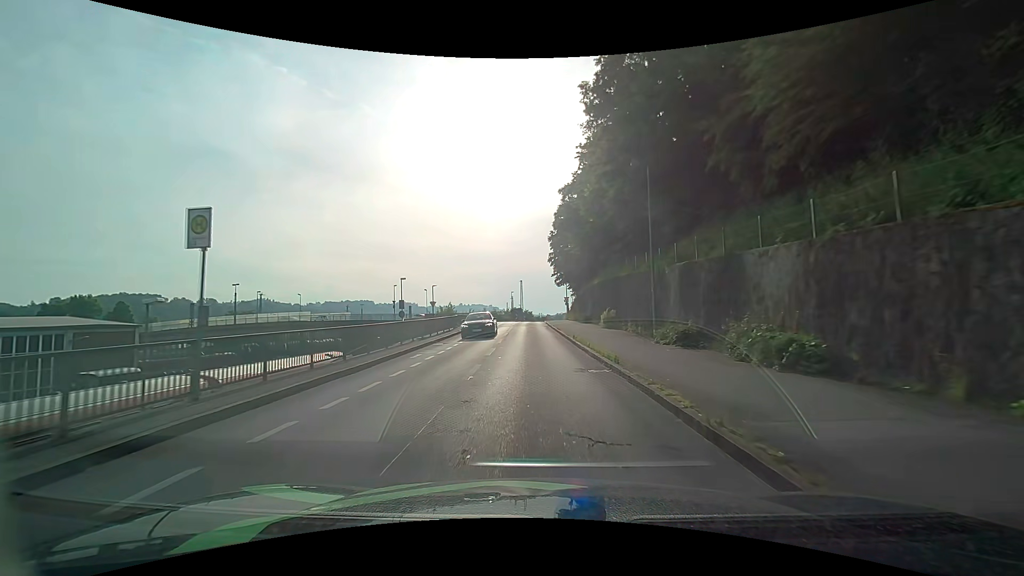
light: Day
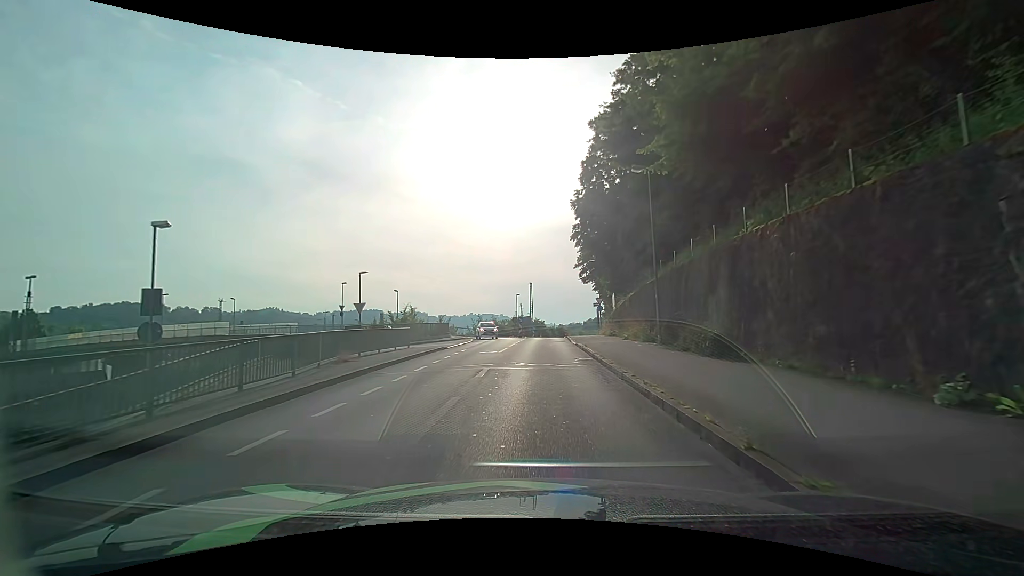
(-0.5, +28.7) m; -1°
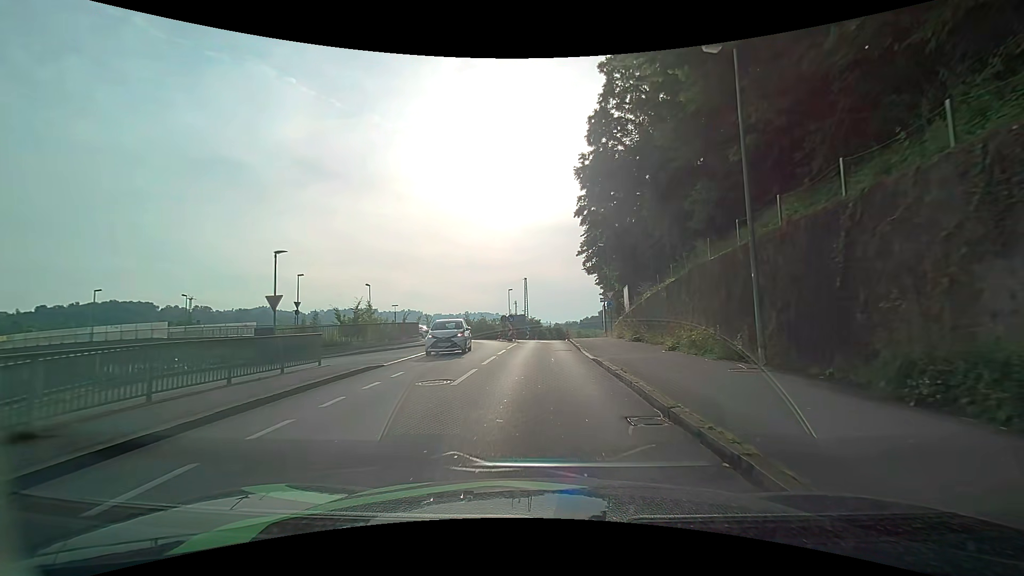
(0.0, +10.0) m; 0°
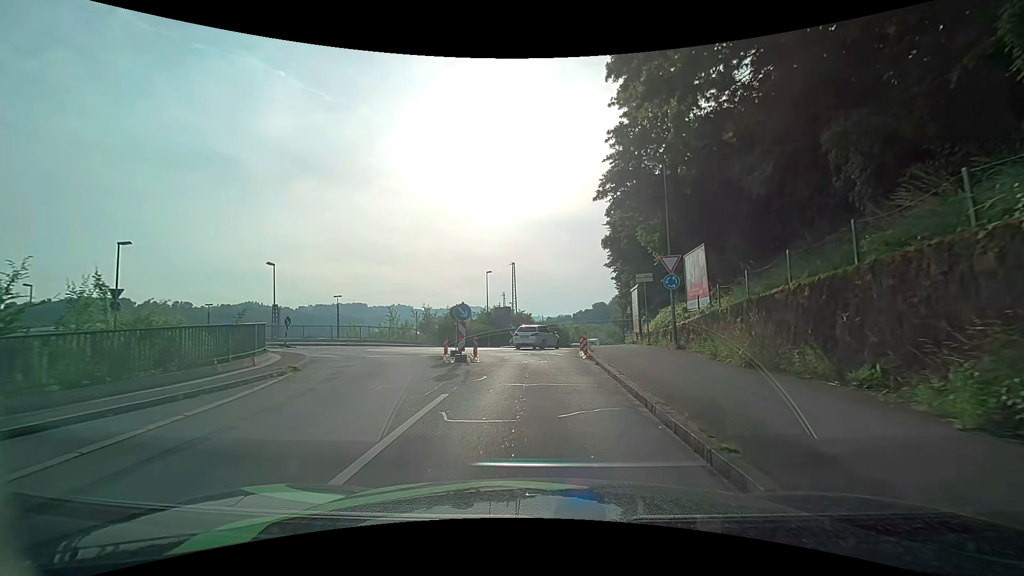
(+0.1, +20.5) m; +2°
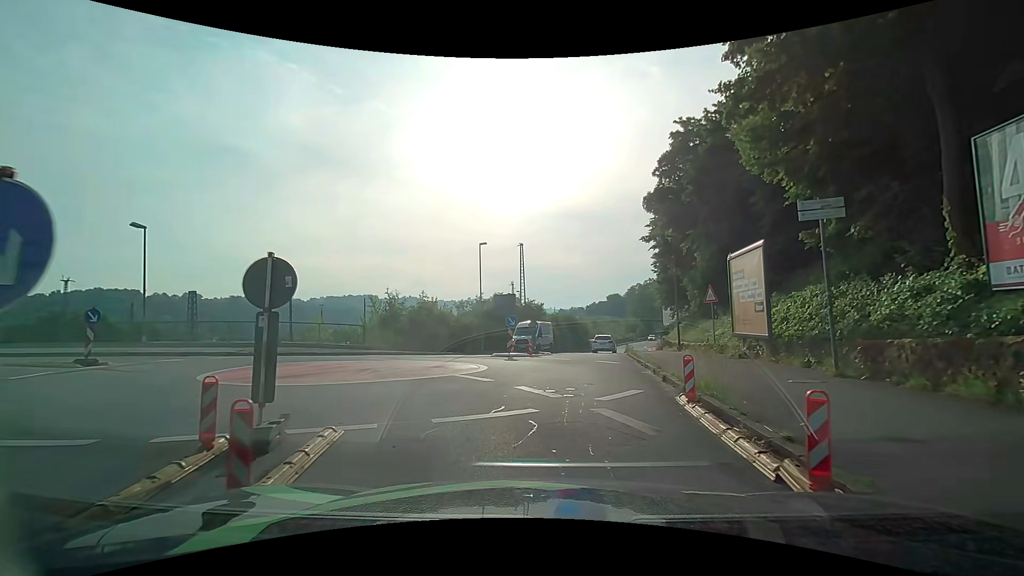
(-0.3, +15.0) m; -1°
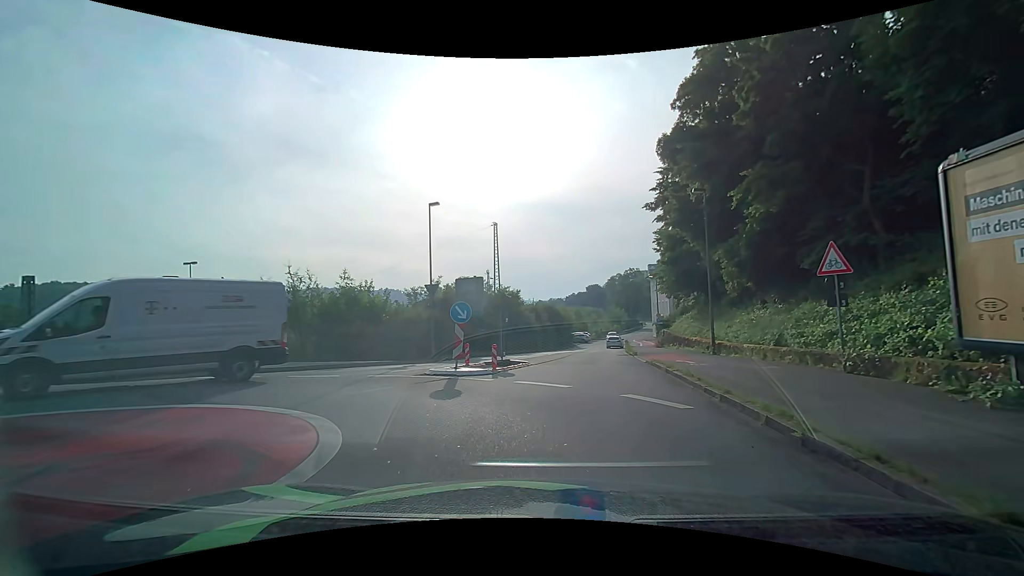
(+0.1, +10.5) m; +2°
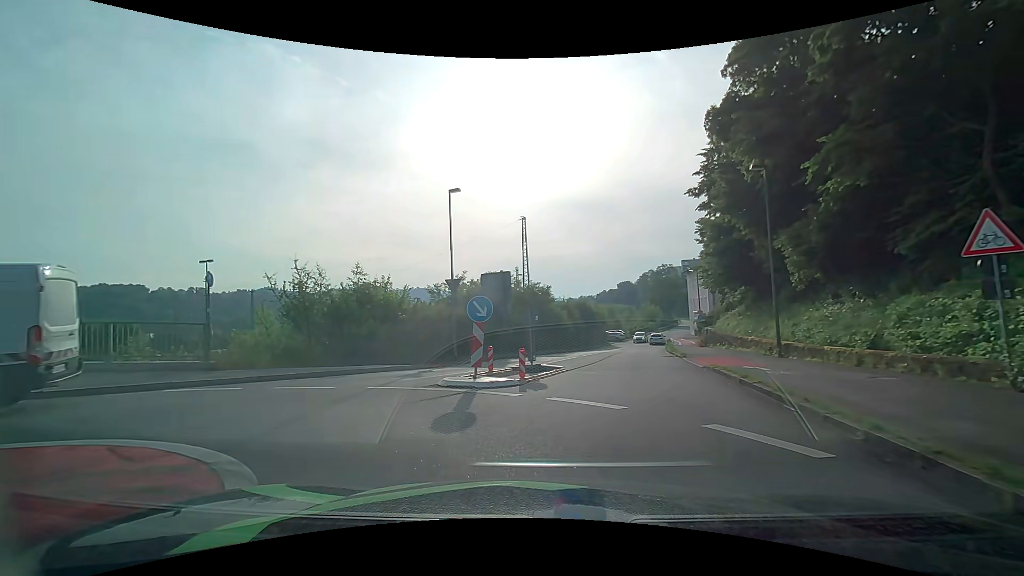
(-0.1, +2.7) m; -2°
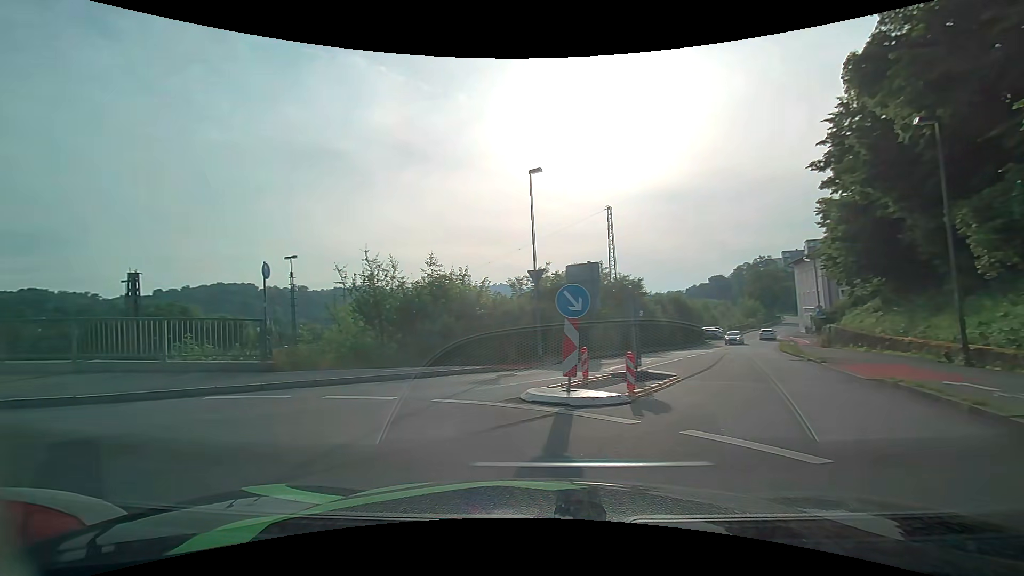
(-0.2, +2.6) m; -9°
